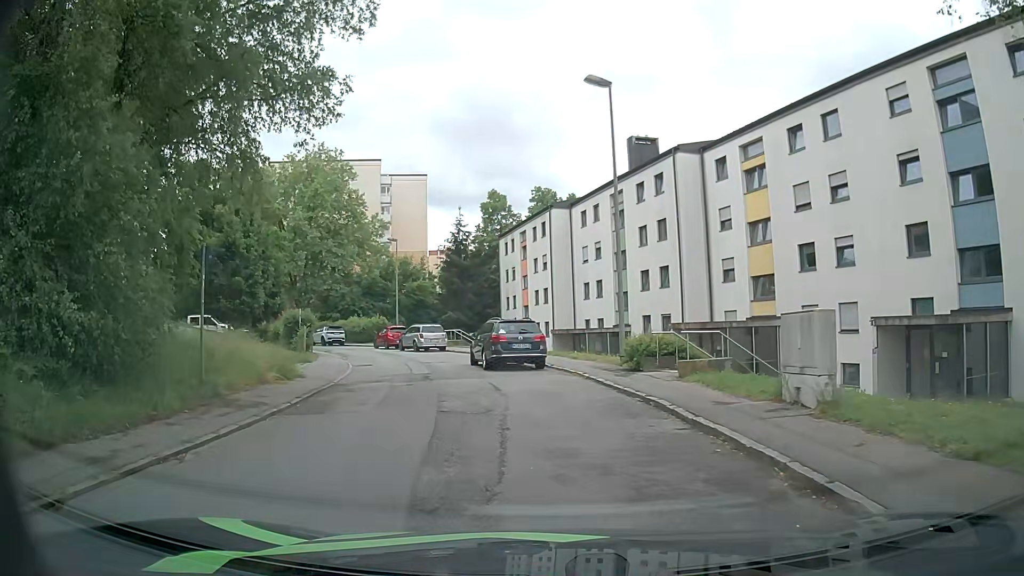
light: Day
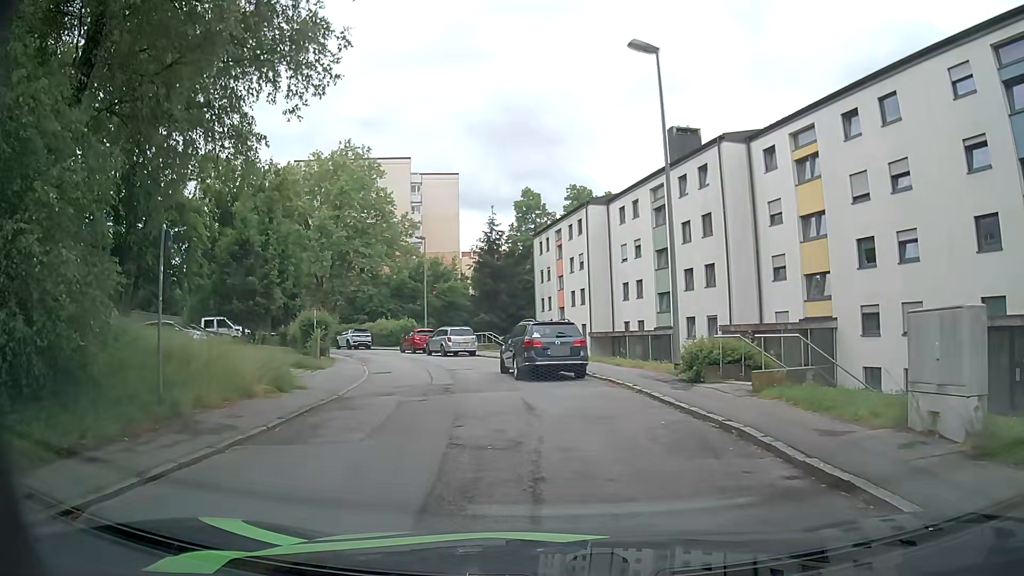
(-0.1, +2.7) m; -4°
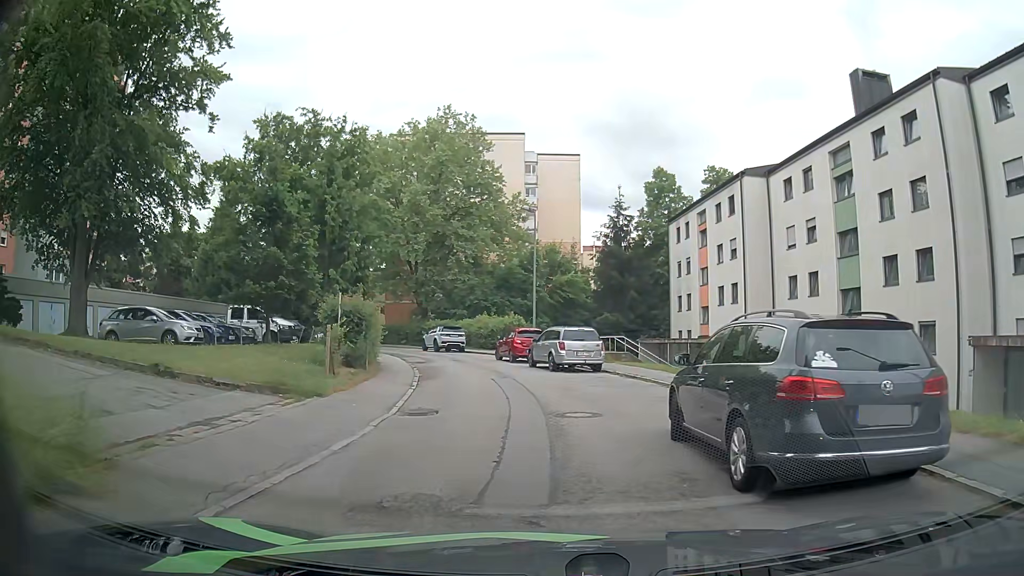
(-1.1, +11.3) m; -10°
